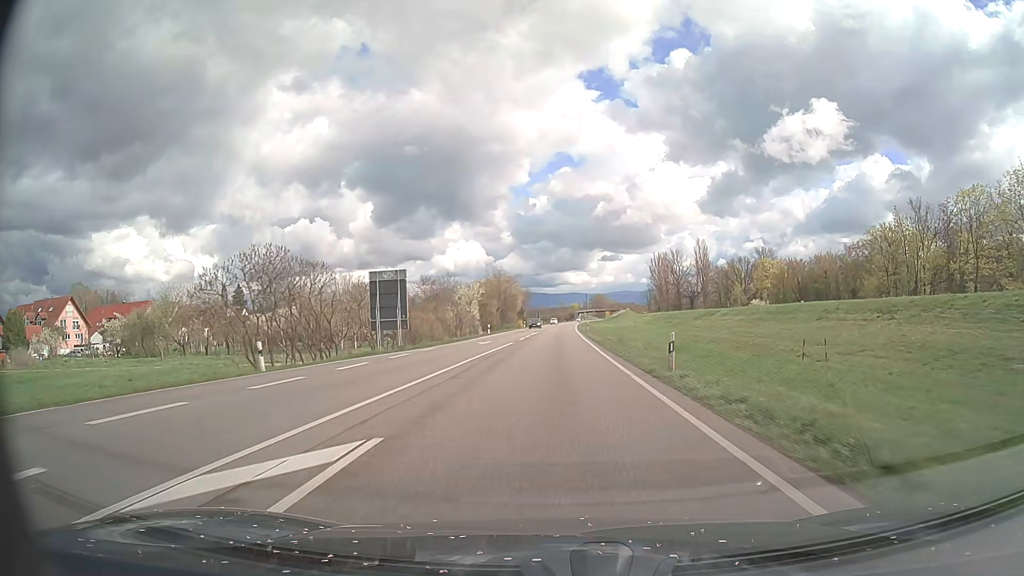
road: primary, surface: asphalt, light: Day
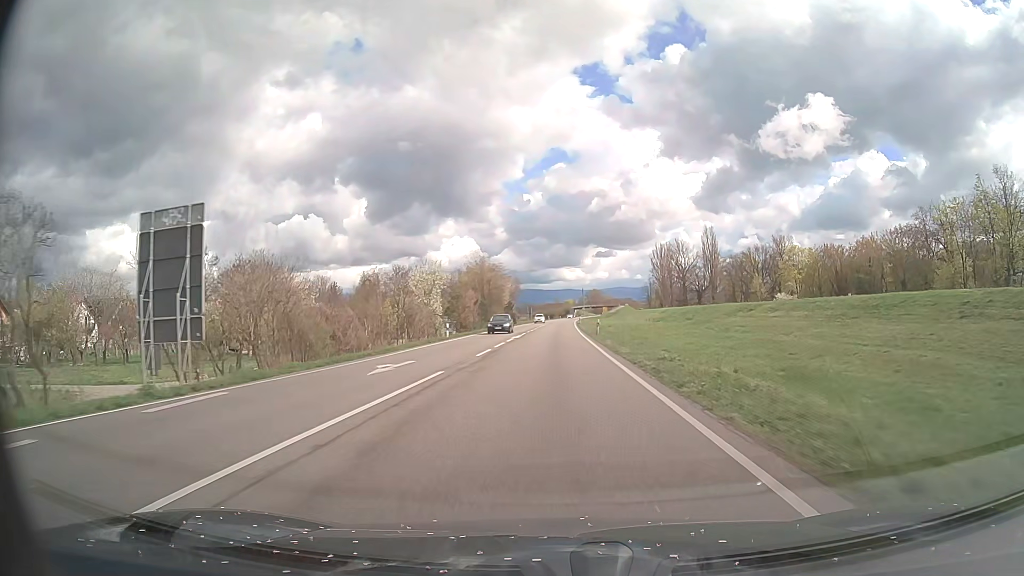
(+0.1, +22.9) m; 0°
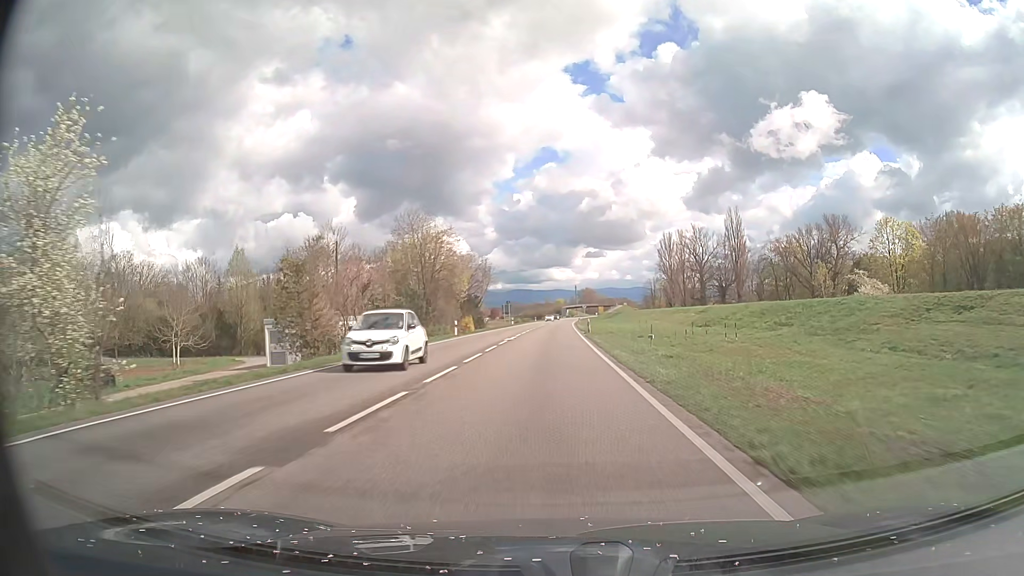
(+0.3, +45.1) m; +1°
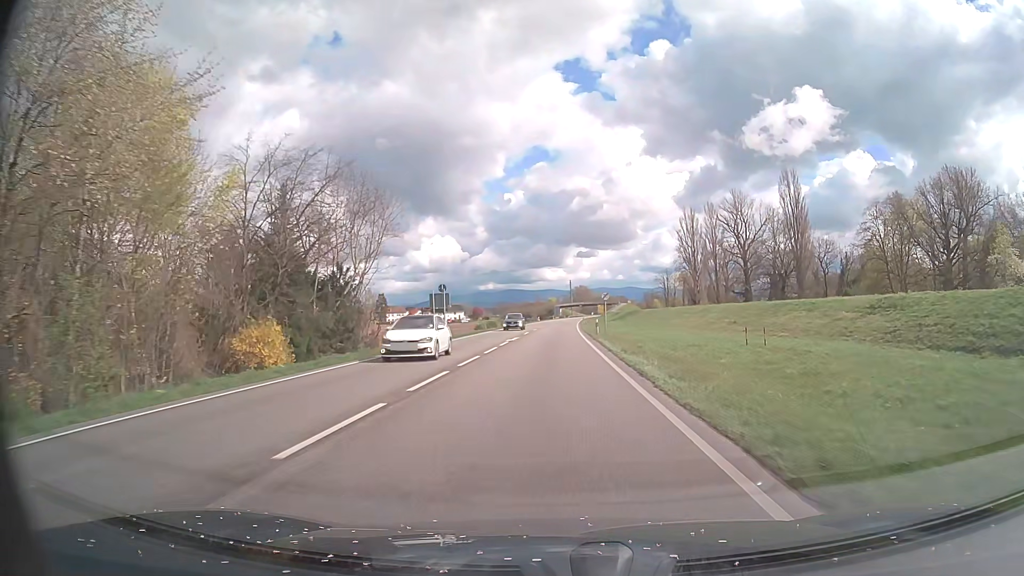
(+0.4, +55.2) m; +1°
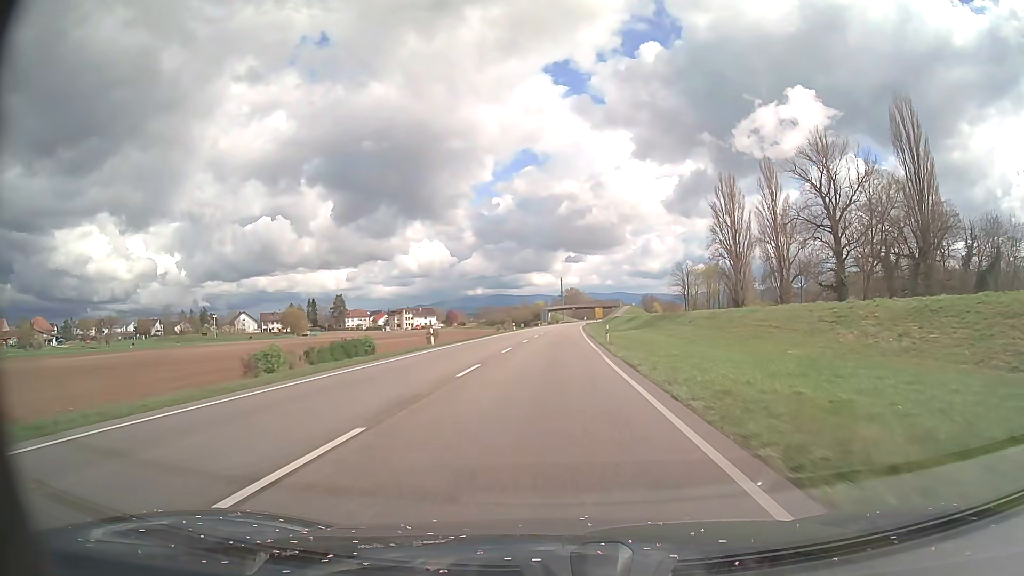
(+0.4, +56.0) m; +1°
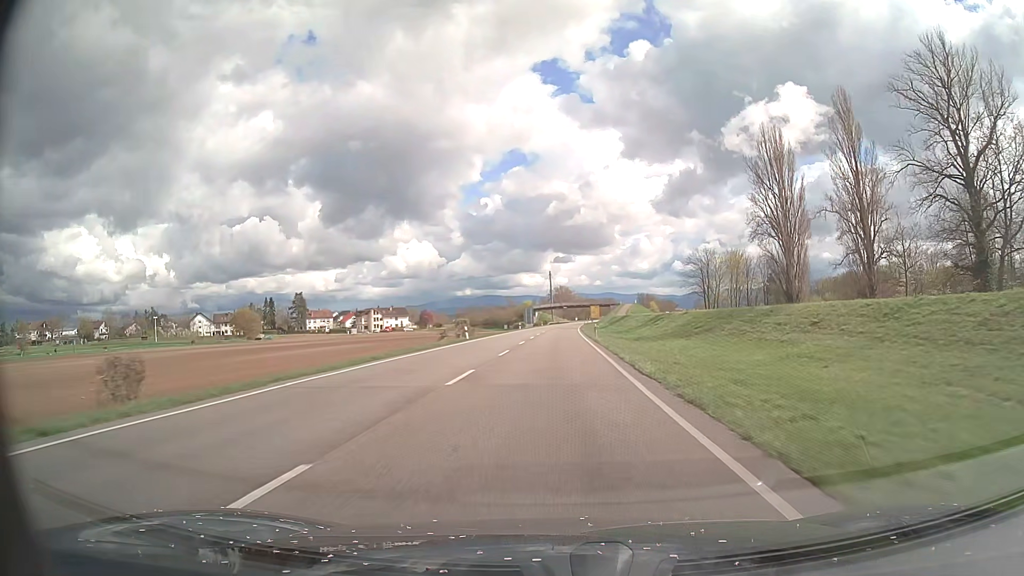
(+0.5, +38.4) m; +1°
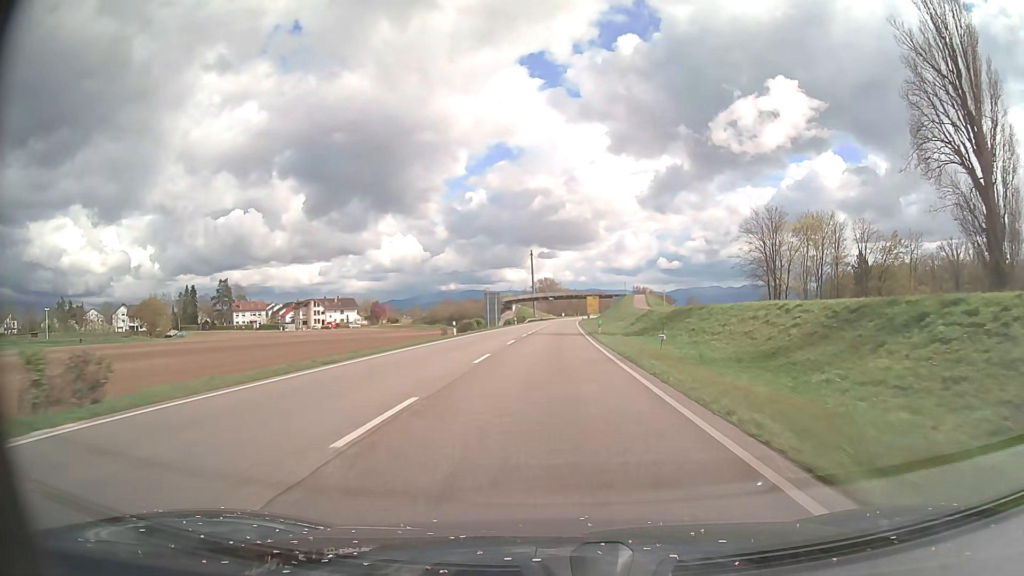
(+0.5, +55.6) m; +1°
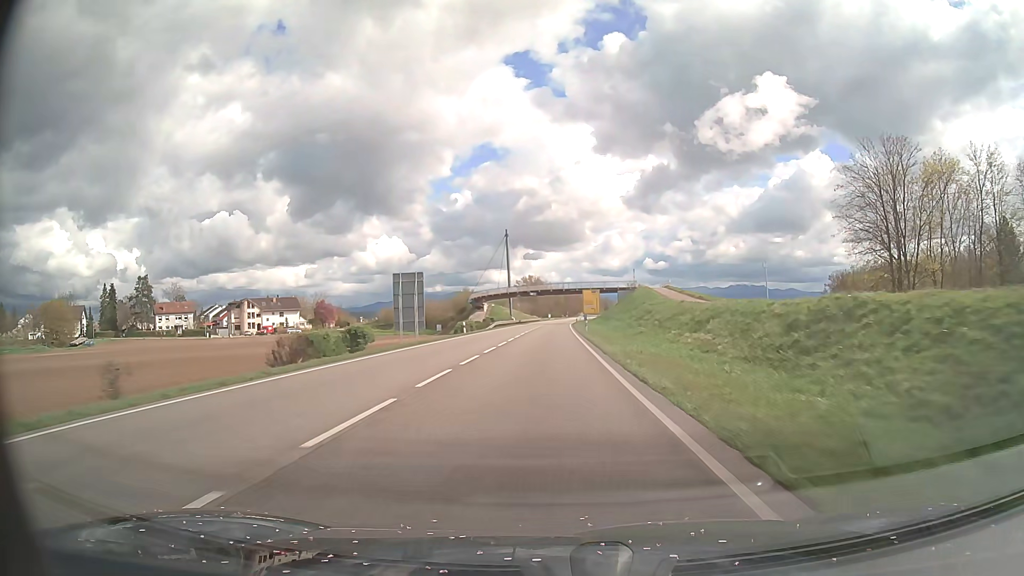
(+0.6, +42.1) m; +1°
(0, +10) (0, +20) (0, +30) (0, +40) (0, +50) (0, +60) (0, +70) (0, +80) (+1, +90) (+1, +100) m
